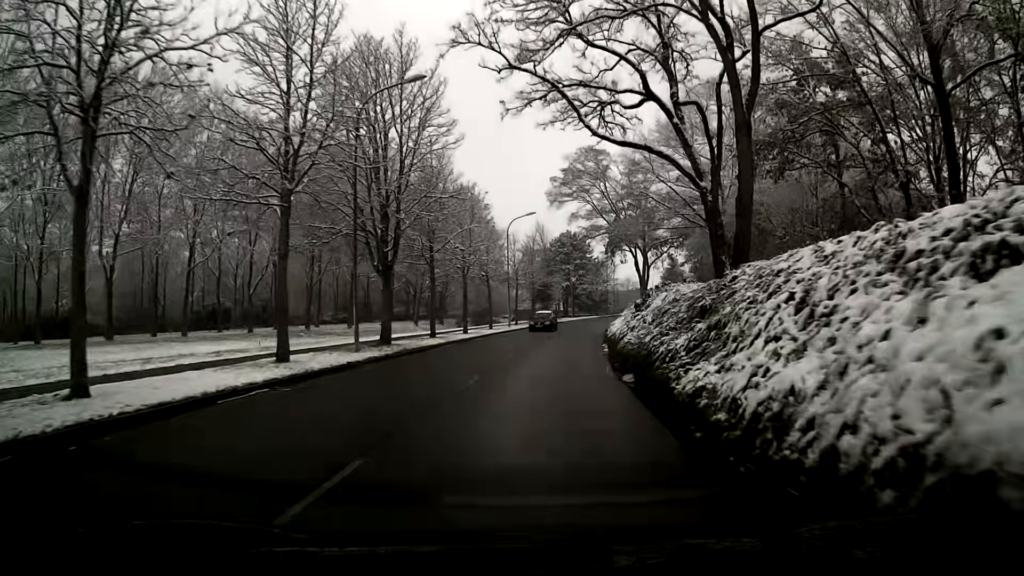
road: tertiary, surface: asphalt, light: Day
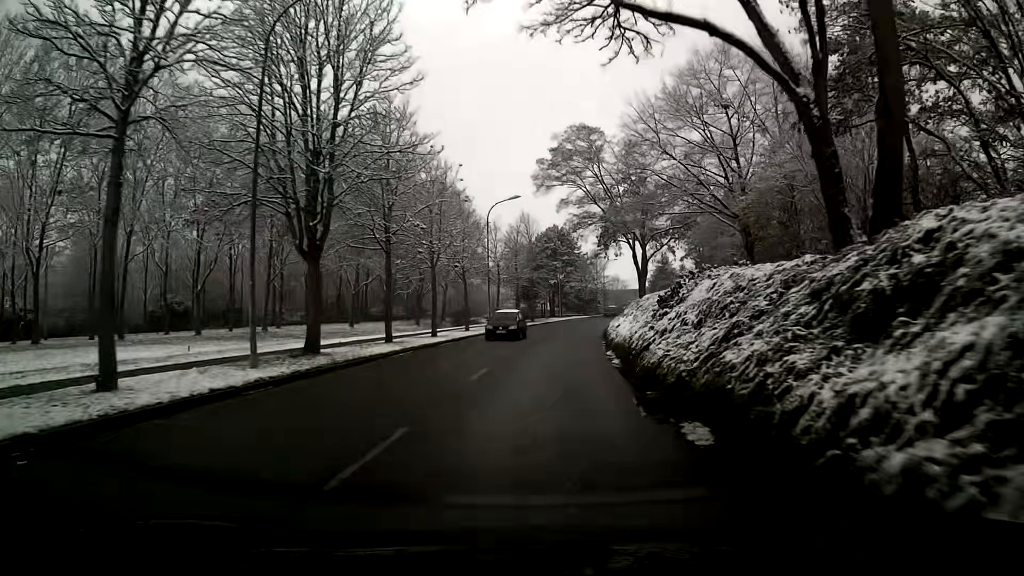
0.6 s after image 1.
(+0.1, +7.4) m; +1°
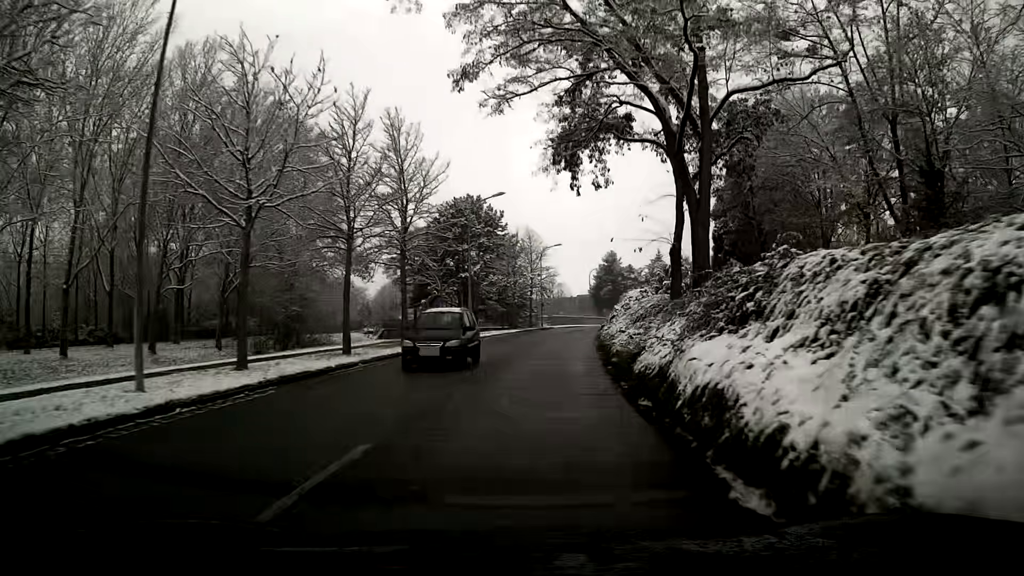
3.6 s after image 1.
(+2.1, +36.7) m; +6°
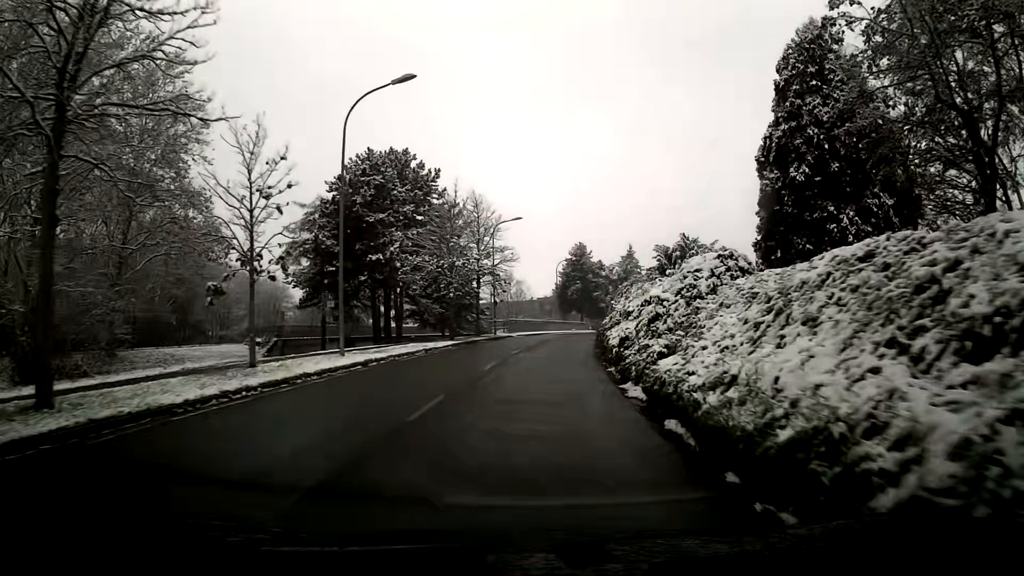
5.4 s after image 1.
(+0.8, +22.1) m; +5°
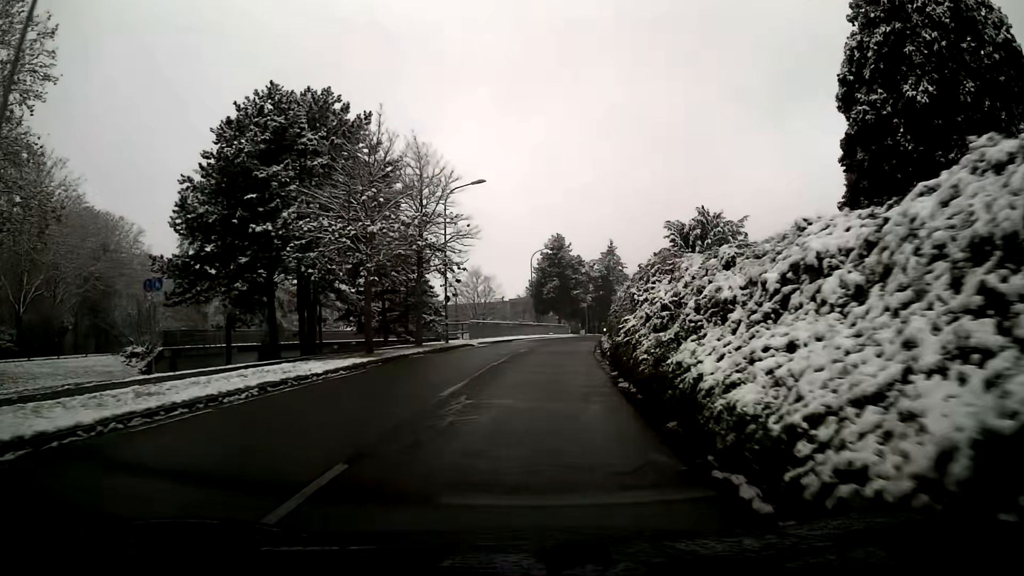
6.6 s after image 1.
(+0.2, +14.8) m; +1°
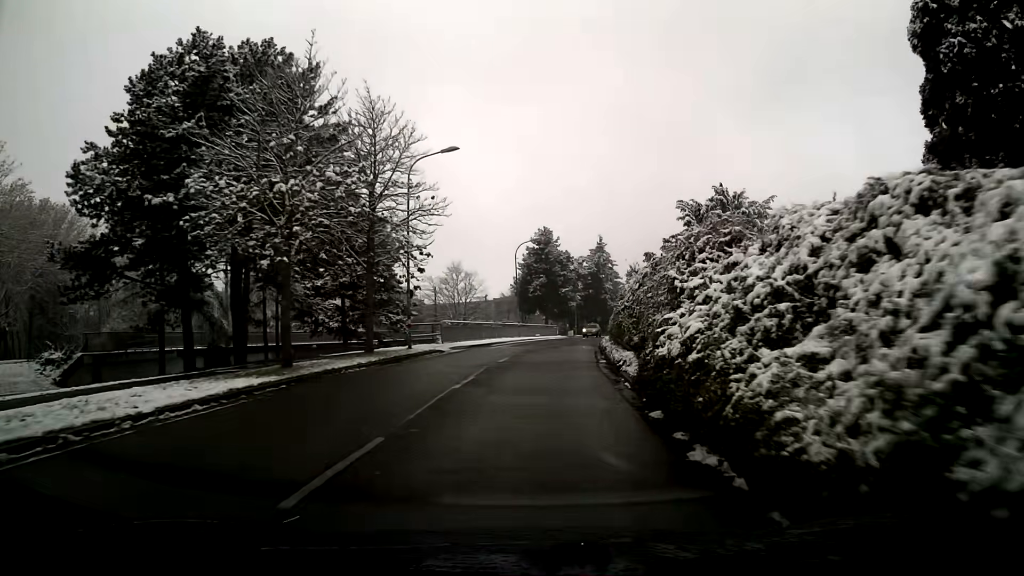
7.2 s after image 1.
(+0.1, +7.4) m; +1°
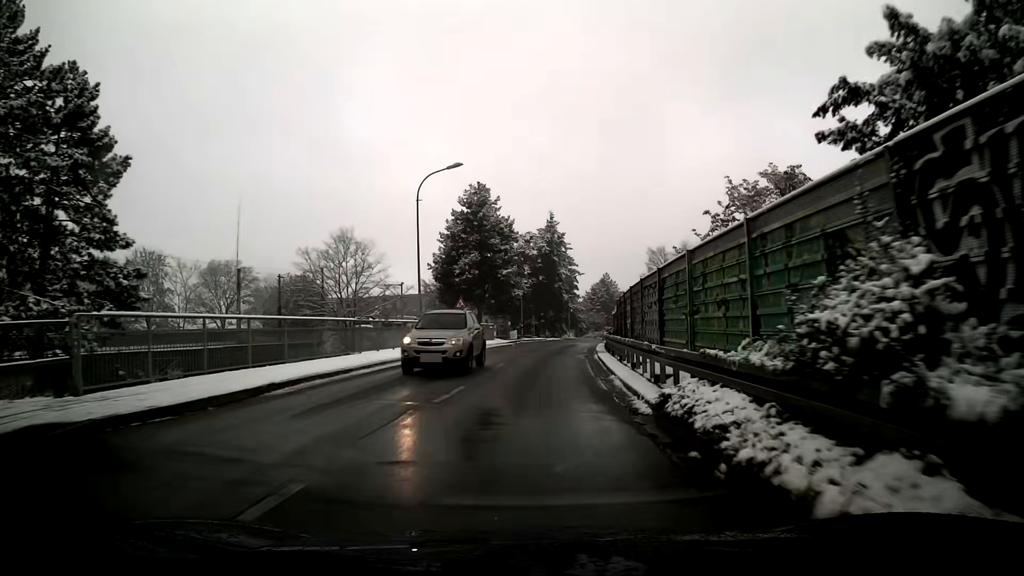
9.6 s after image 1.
(+1.3, +29.2) m; +5°
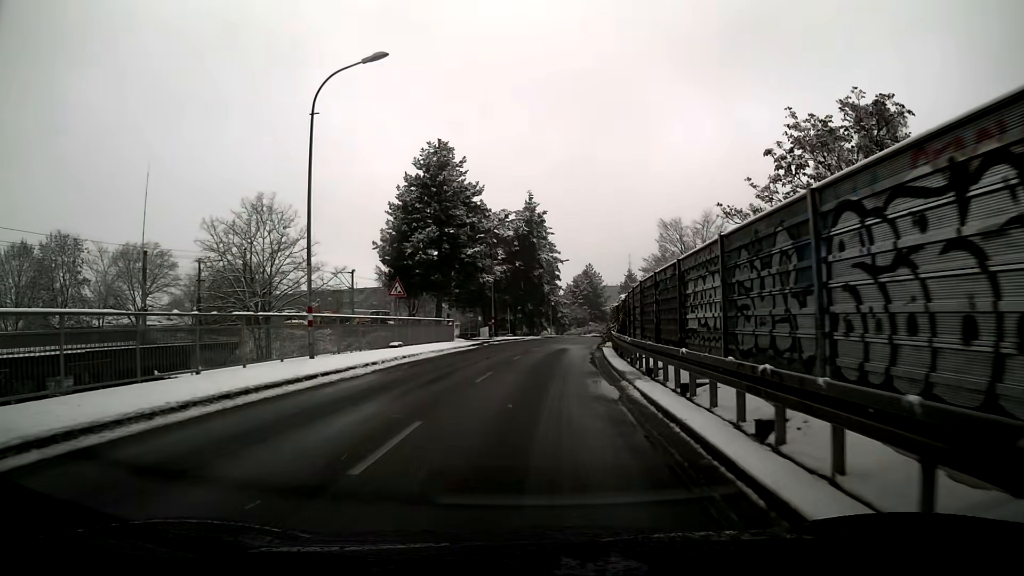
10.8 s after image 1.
(+0.2, +14.4) m; +2°
(0, +10) (+1, +20) (+1, +30) (+2, +40) (+3, +50) (+5, +60) (+6, +70) (+8, +79) (+10, +89) (+12, +99) m
